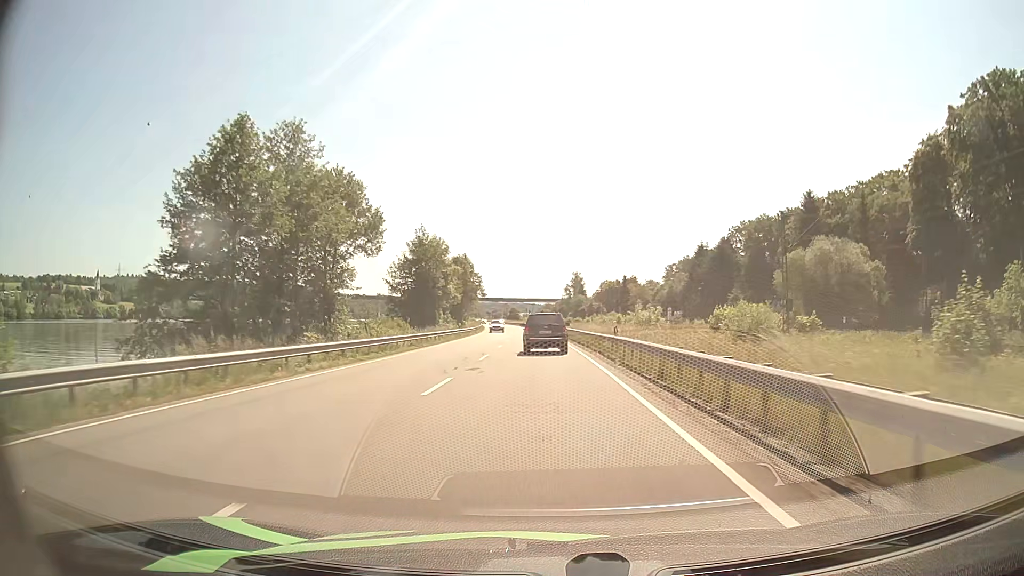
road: primary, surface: asphalt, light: Day
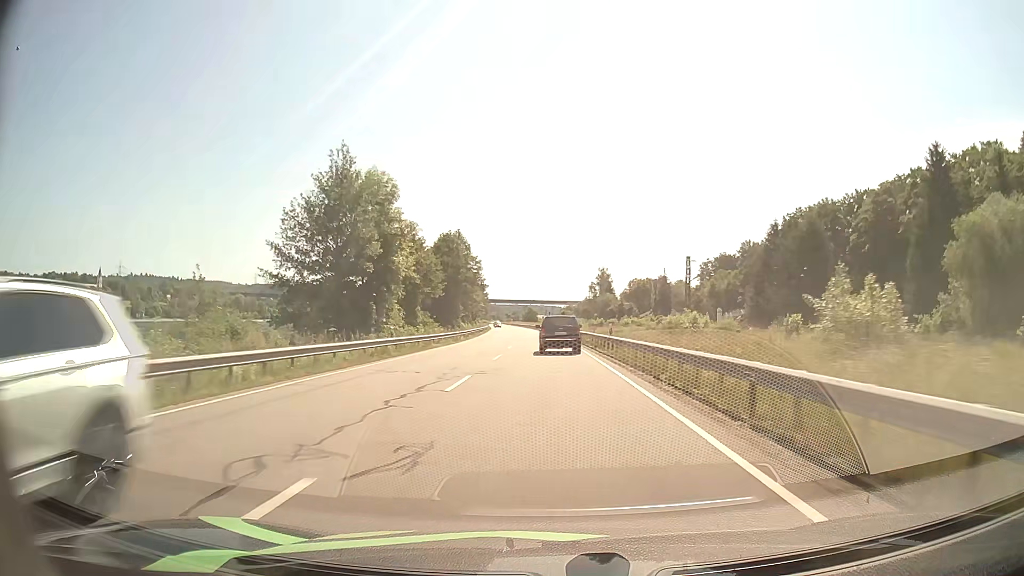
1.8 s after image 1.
(-0.5, +34.7) m; -2°
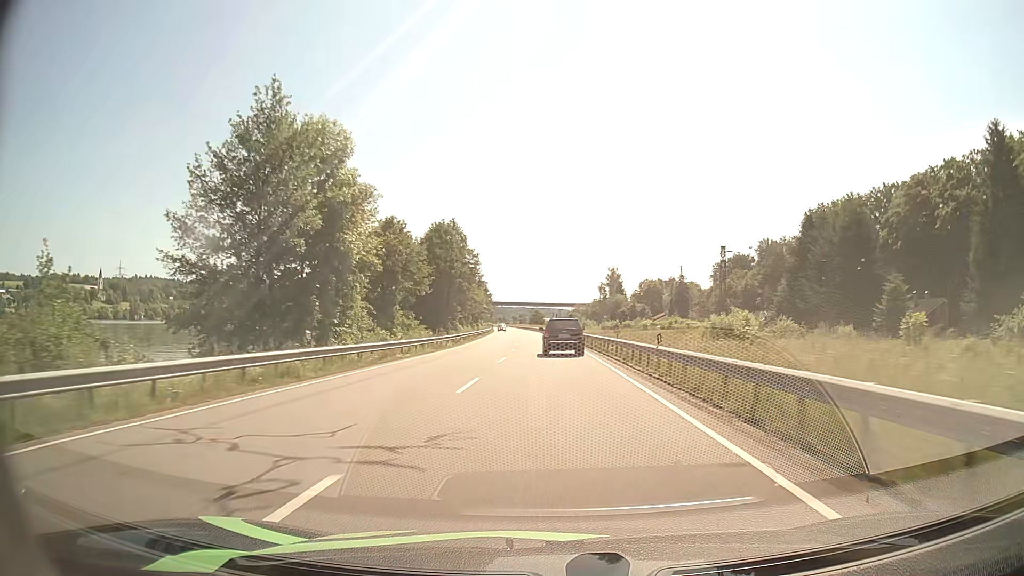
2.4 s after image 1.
(-0.1, +11.8) m; -1°
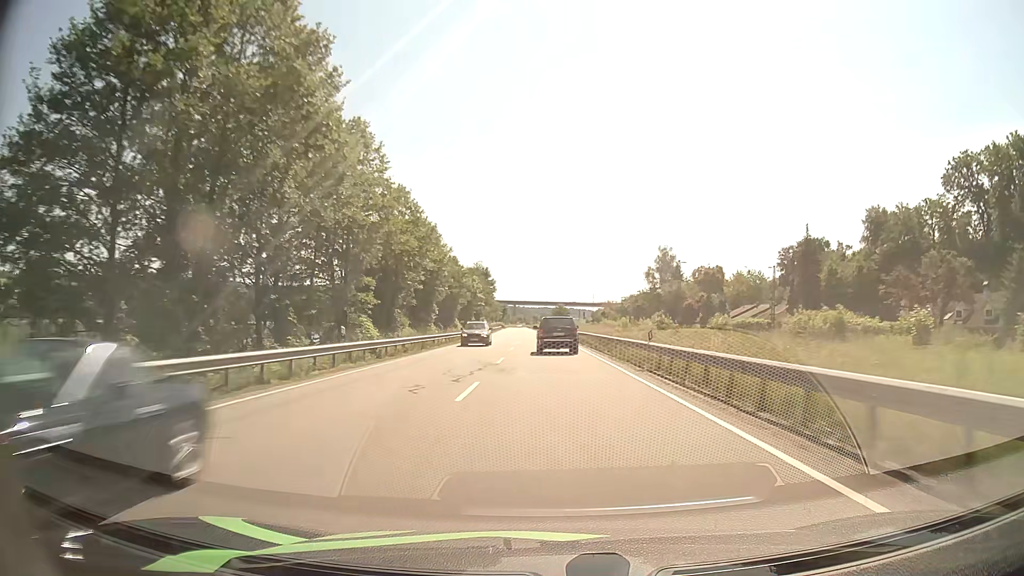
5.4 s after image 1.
(-1.1, +61.8) m; -2°
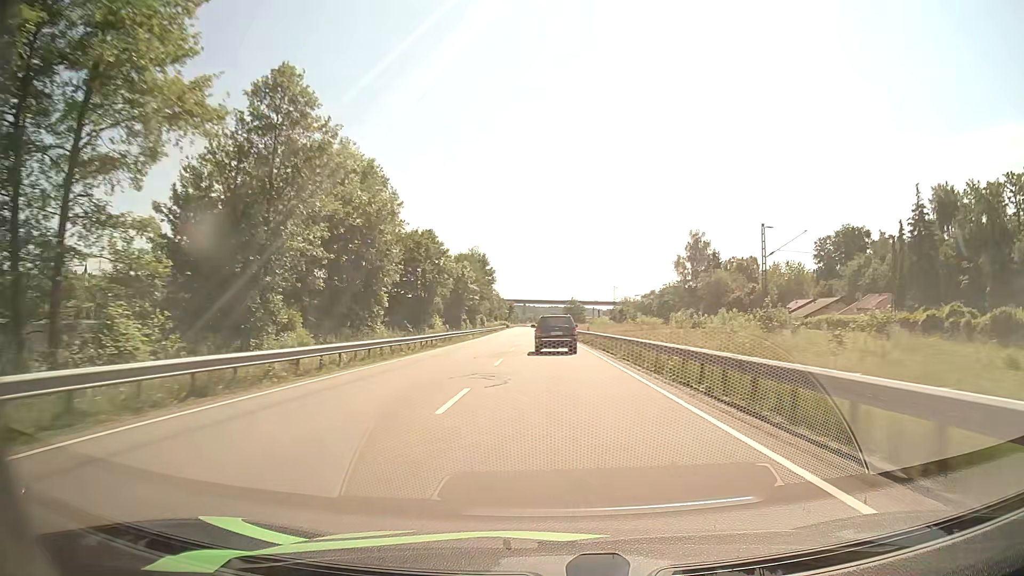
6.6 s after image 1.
(-0.2, +25.7) m; -1°
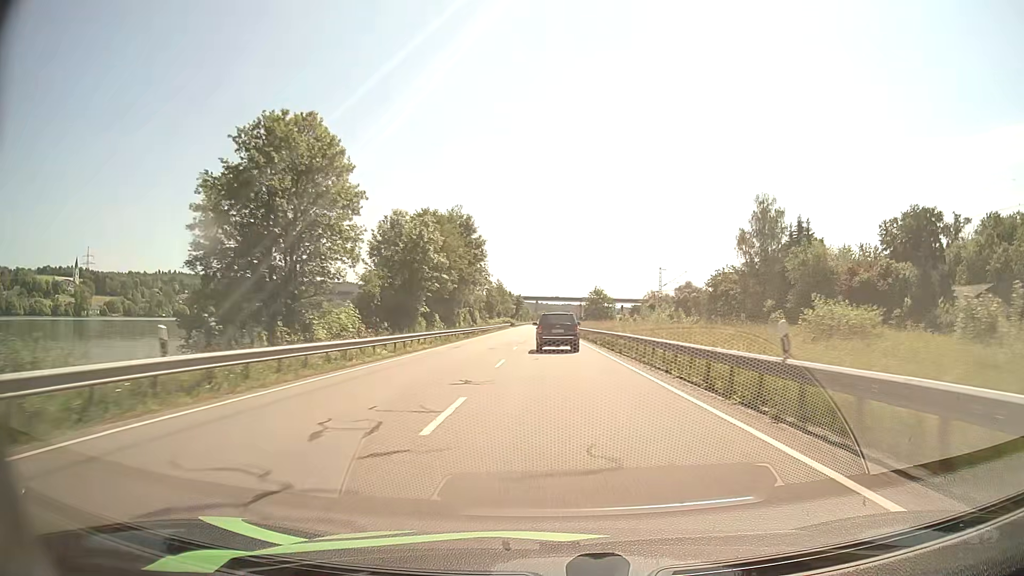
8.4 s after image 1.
(-0.6, +37.7) m; -1°
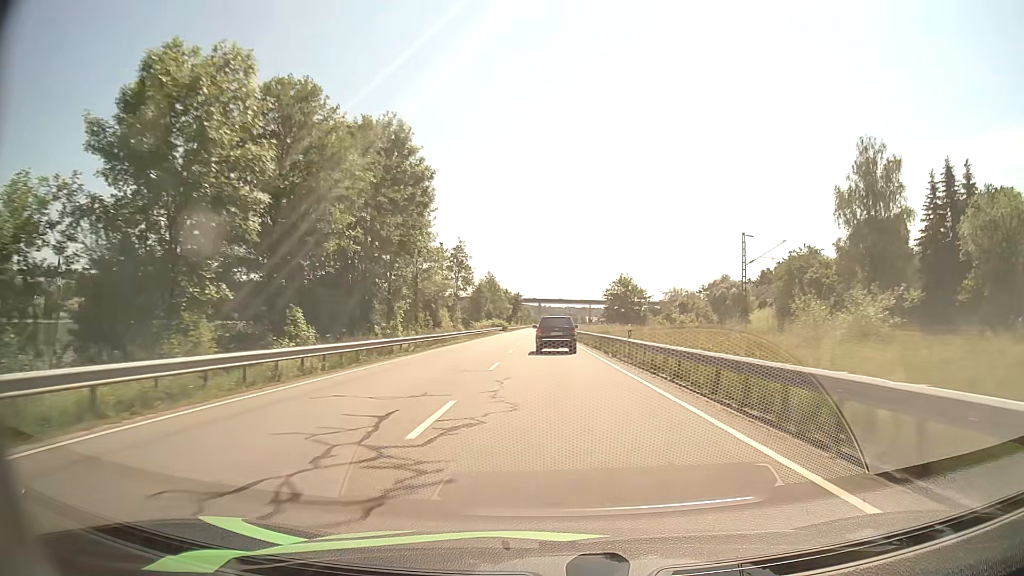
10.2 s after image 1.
(-0.1, +35.8) m; 0°
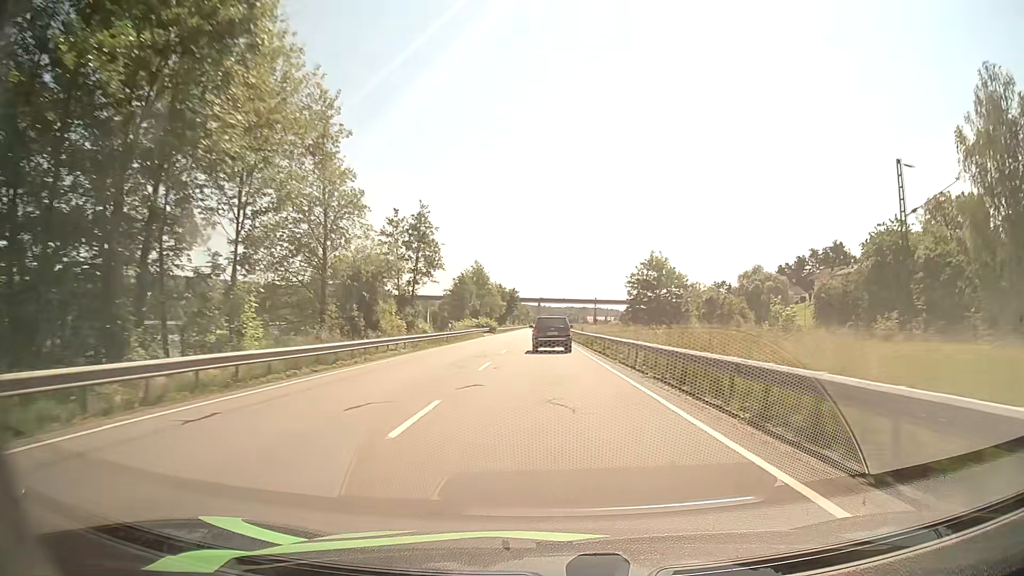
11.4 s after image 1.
(0.0, +24.1) m; 0°
(0, +10) (0, +20) (0, +30) (0, +40) (0, +50) (0, +60) (-1, +70) (-1, +80) (-1, +90) (-1, +100) m
